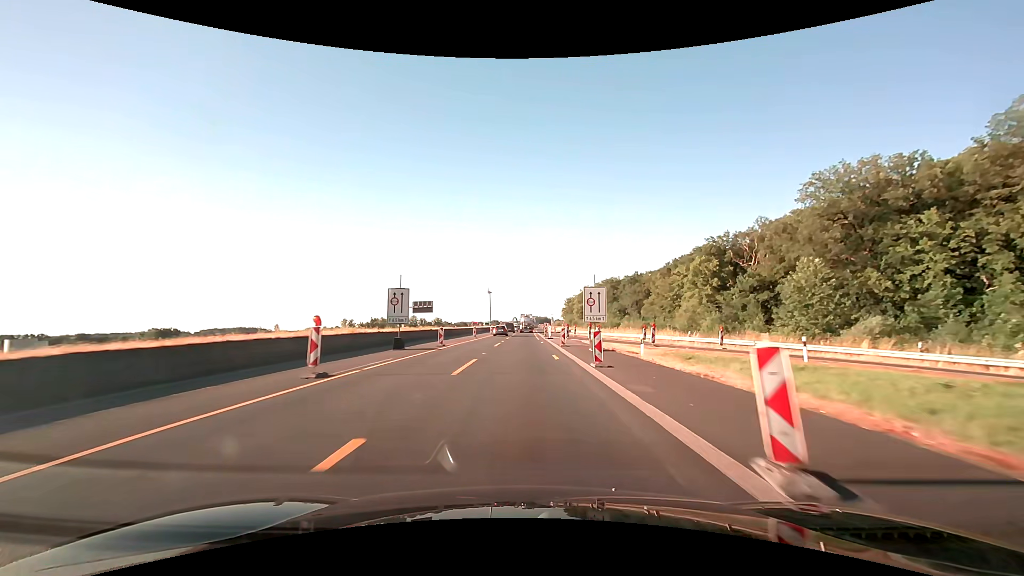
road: motorway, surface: asphalt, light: Day
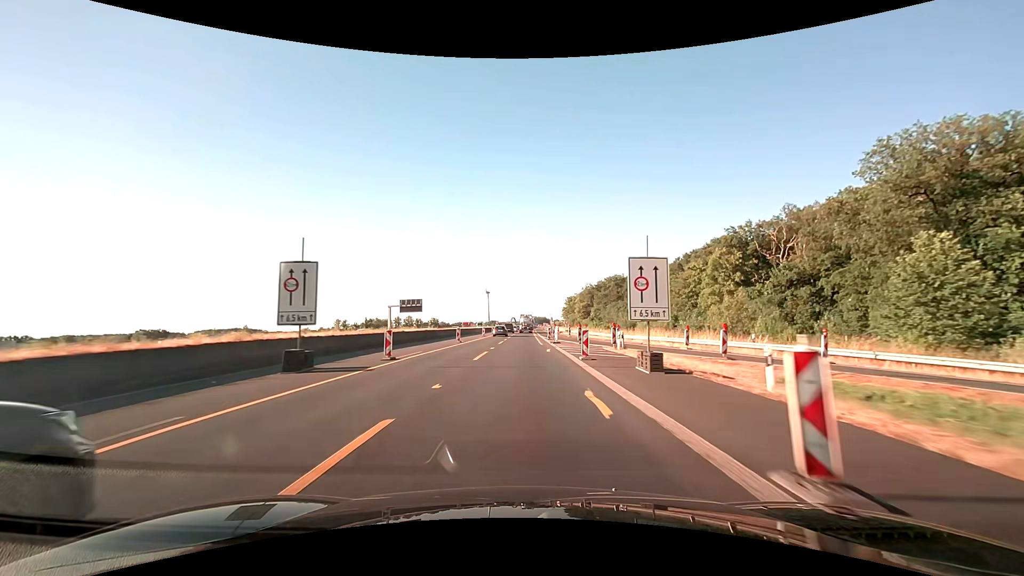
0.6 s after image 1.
(0.0, +12.5) m; 0°
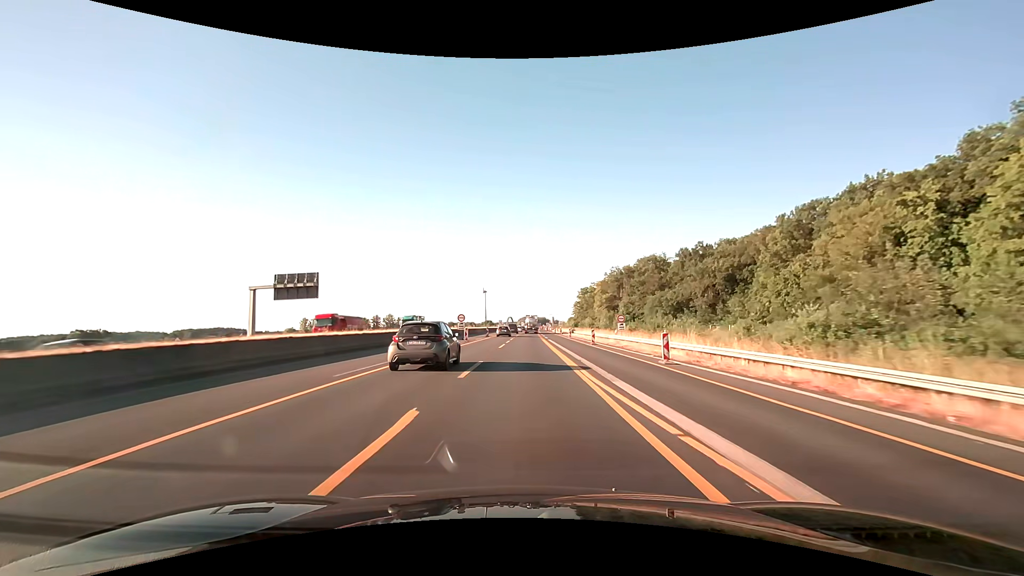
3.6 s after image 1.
(-0.1, +62.4) m; 0°
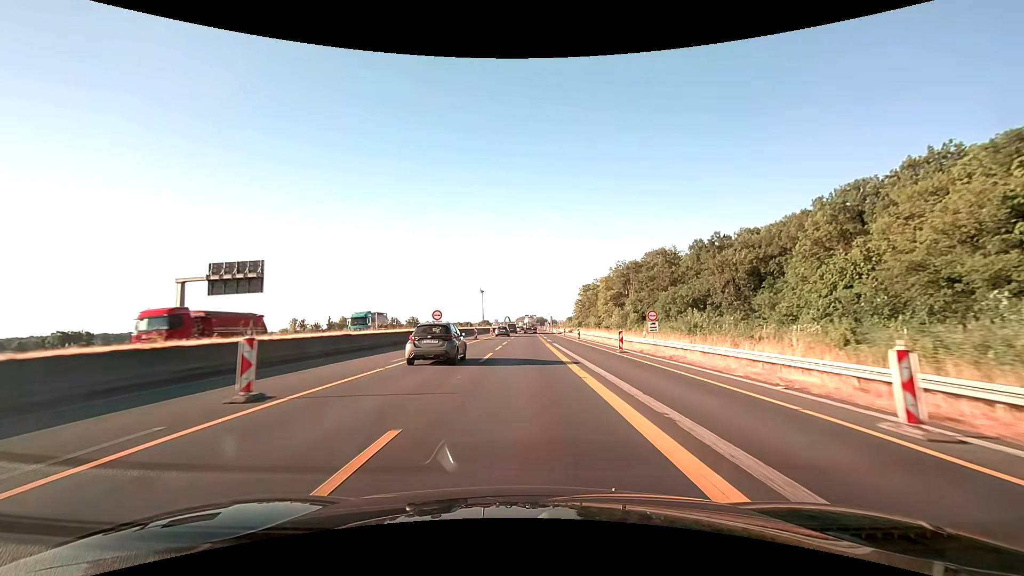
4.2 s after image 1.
(0.0, +12.5) m; 0°
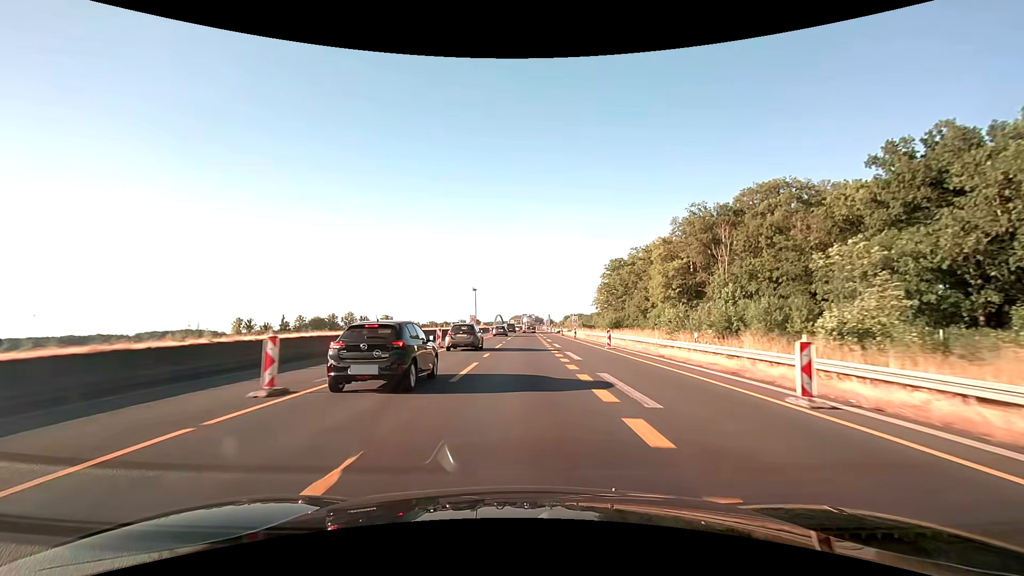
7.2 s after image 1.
(+0.4, +62.5) m; +1°
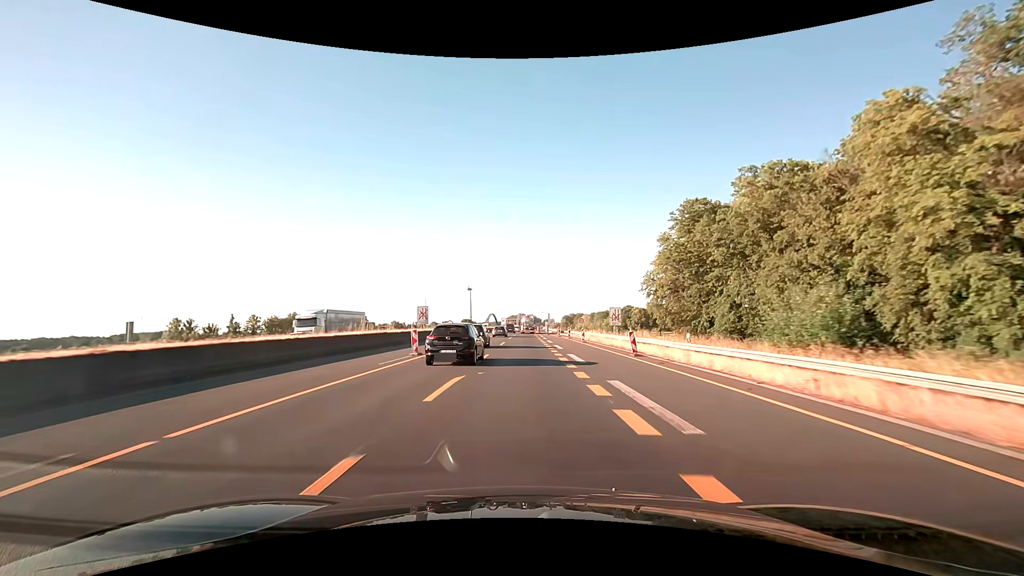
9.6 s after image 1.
(+0.2, +50.0) m; 0°
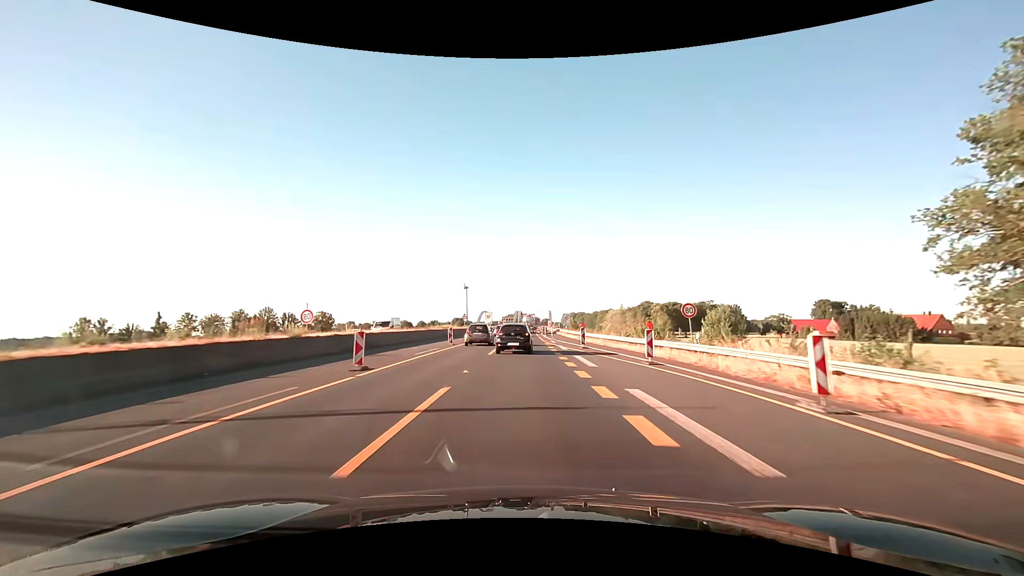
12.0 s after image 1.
(+0.1, +50.0) m; 0°
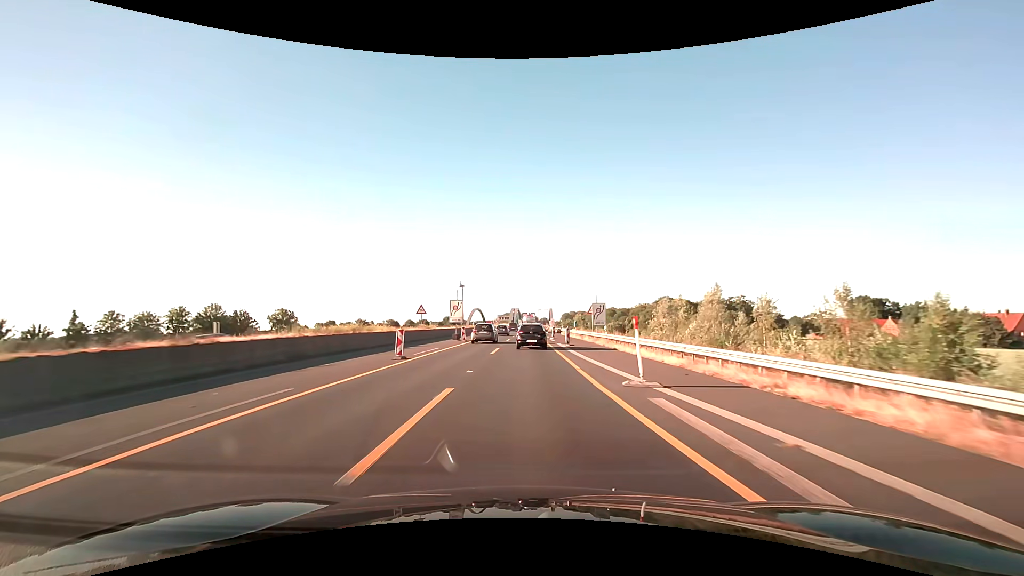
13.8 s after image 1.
(+0.1, +37.5) m; 0°
(0, +10) (0, +20) (0, +30) (0, +40) (0, +50) (0, +60) (+1, +70) (+1, +80) (+1, +90) (+1, +100) m
